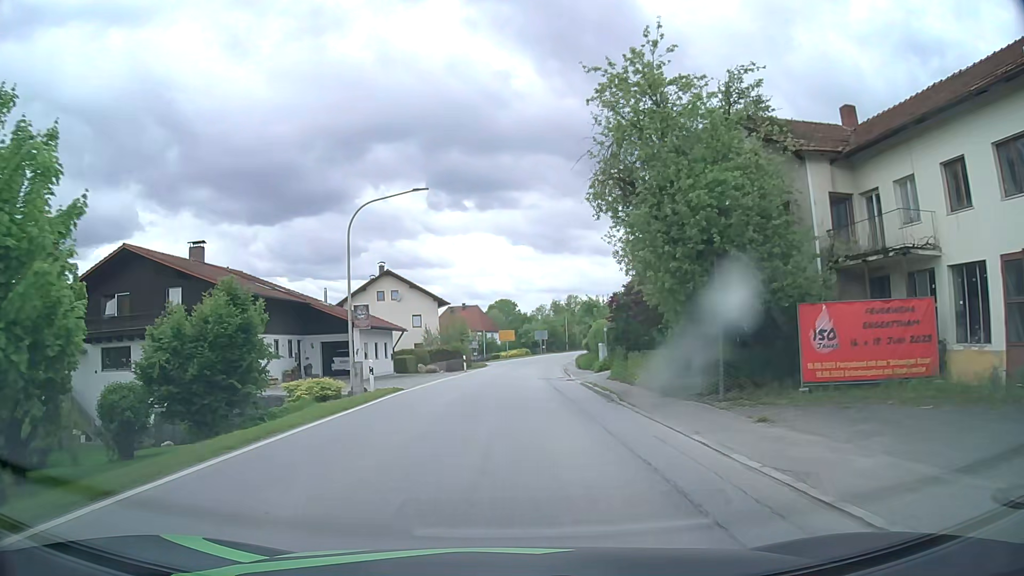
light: Day
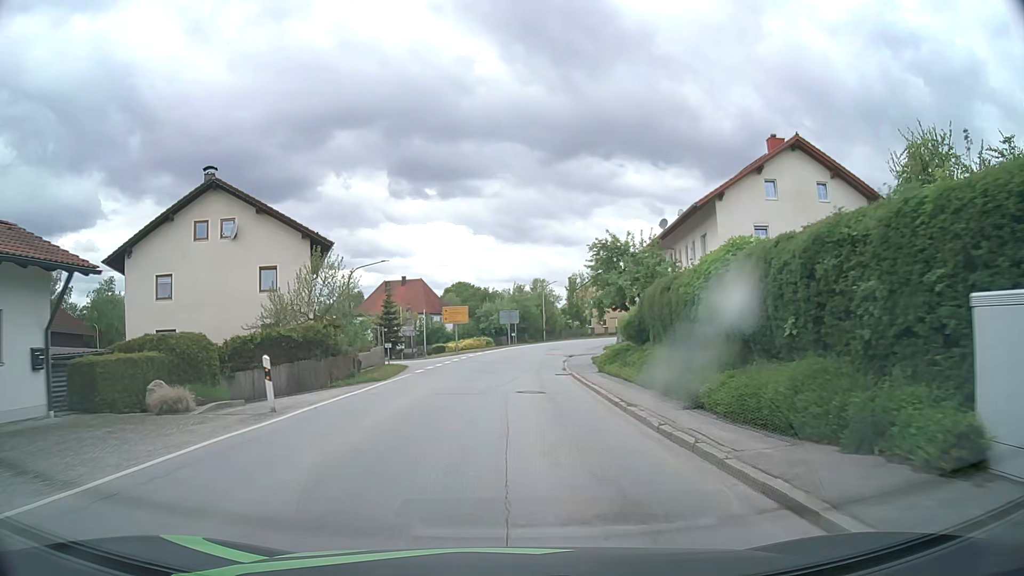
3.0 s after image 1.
(+0.8, +33.8) m; +3°
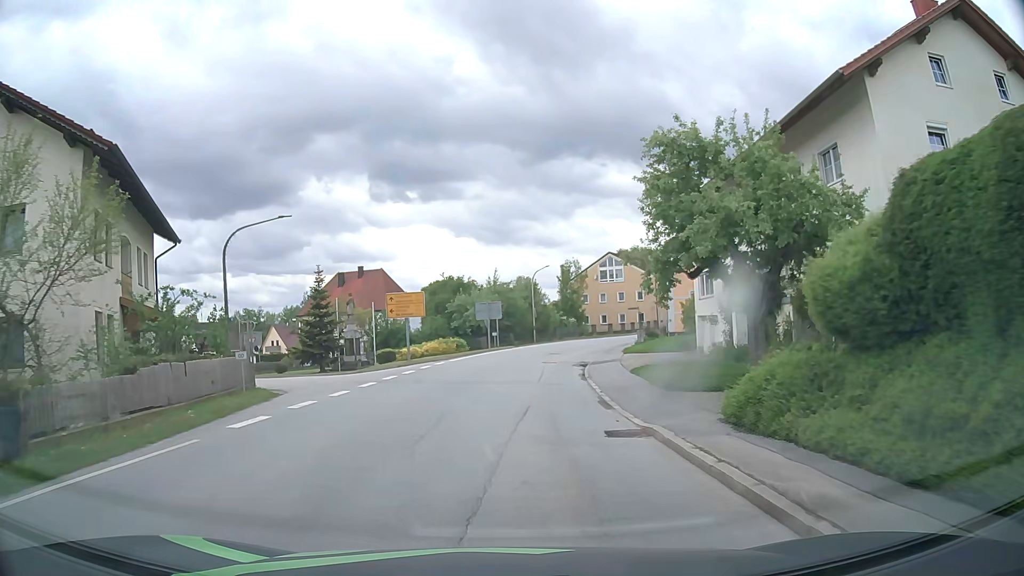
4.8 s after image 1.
(+0.3, +18.0) m; +2°
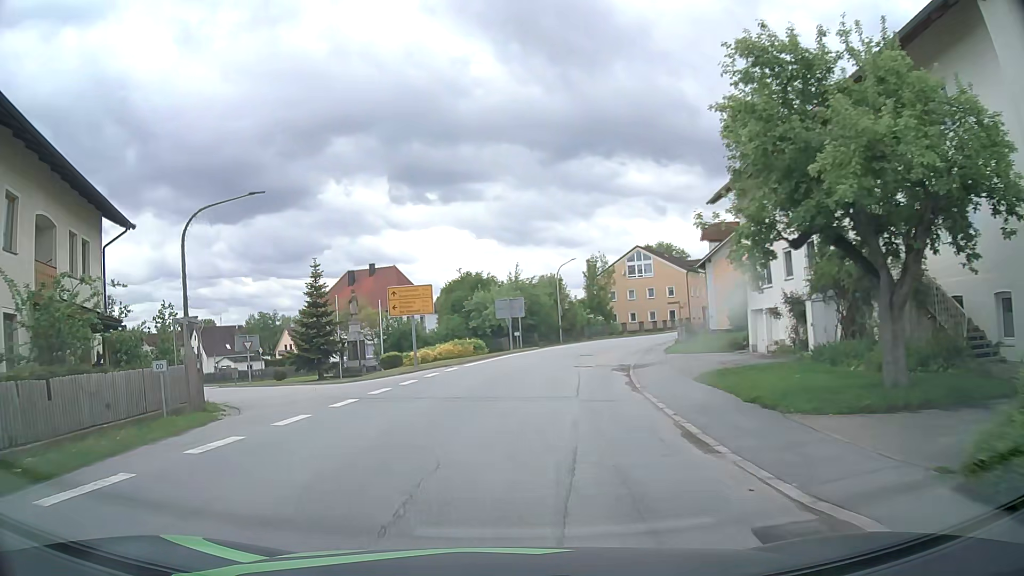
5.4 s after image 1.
(-0.1, +5.5) m; -2°
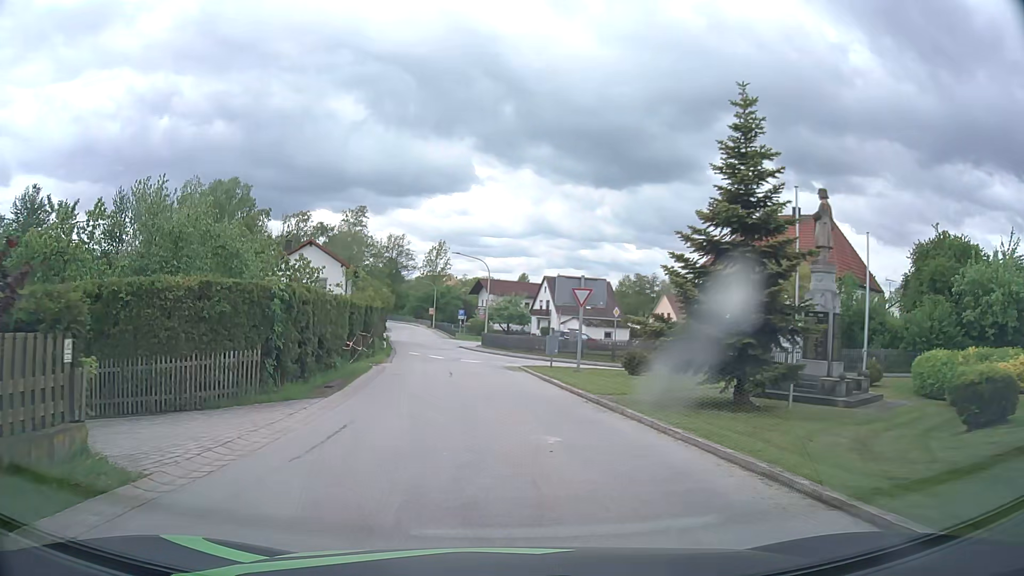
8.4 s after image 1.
(-7.0, +23.9) m; -33°
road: tertiary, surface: asphalt
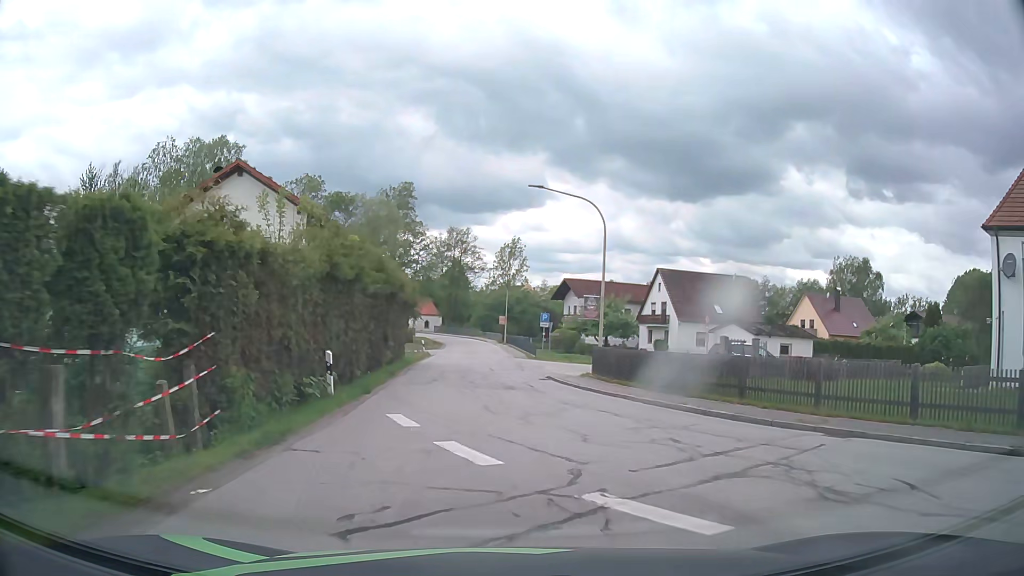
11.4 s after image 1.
(-1.7, +26.9) m; -6°
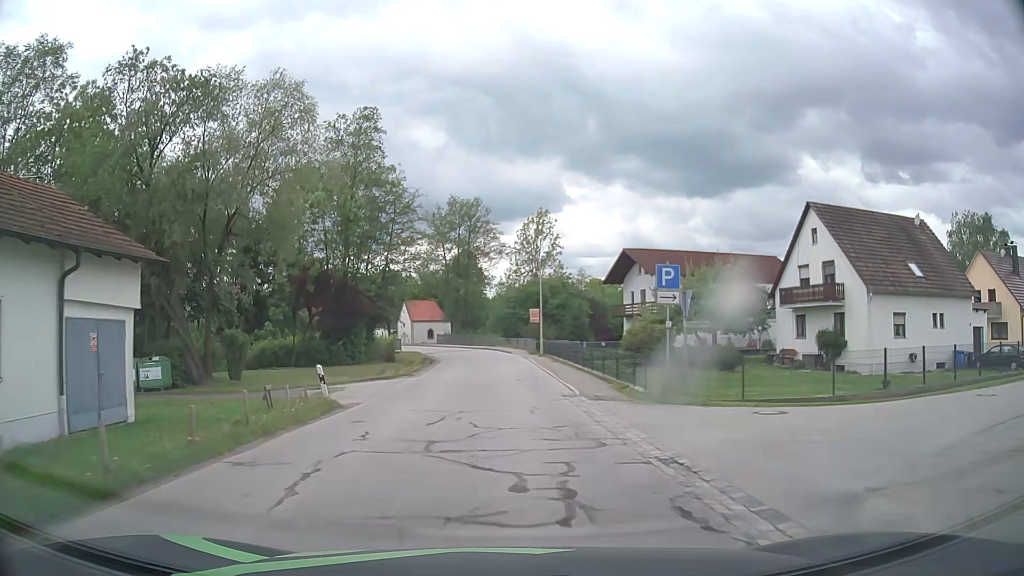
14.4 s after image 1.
(-0.8, +31.7) m; -3°
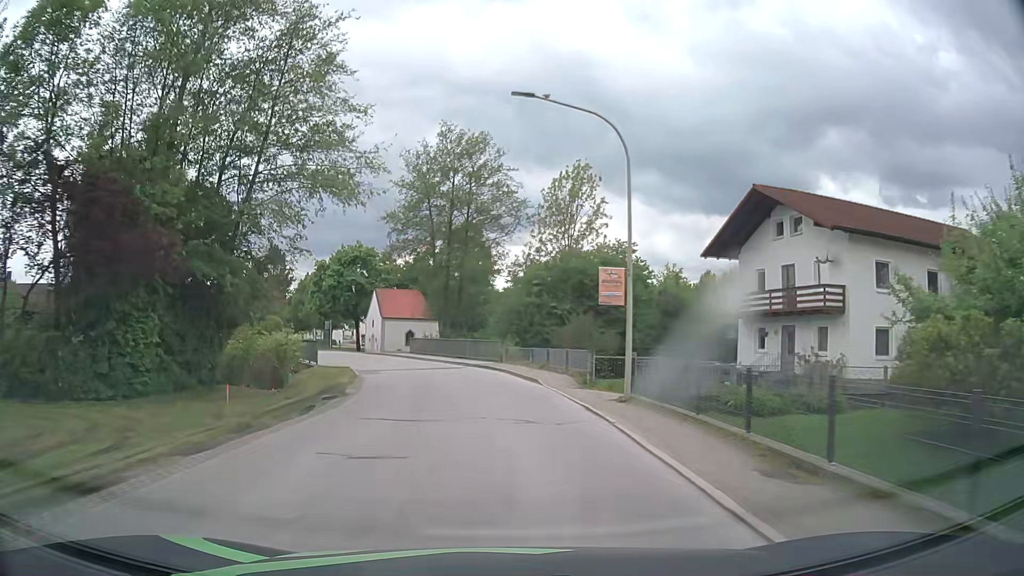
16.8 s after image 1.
(-0.3, +29.4) m; -1°
(0, +10) (-1, +20) (-3, +30) (-6, +39) (-10, +48) (-14, +58) (-19, +67) (-23, +75) (-28, +84) (-32, +93) m
